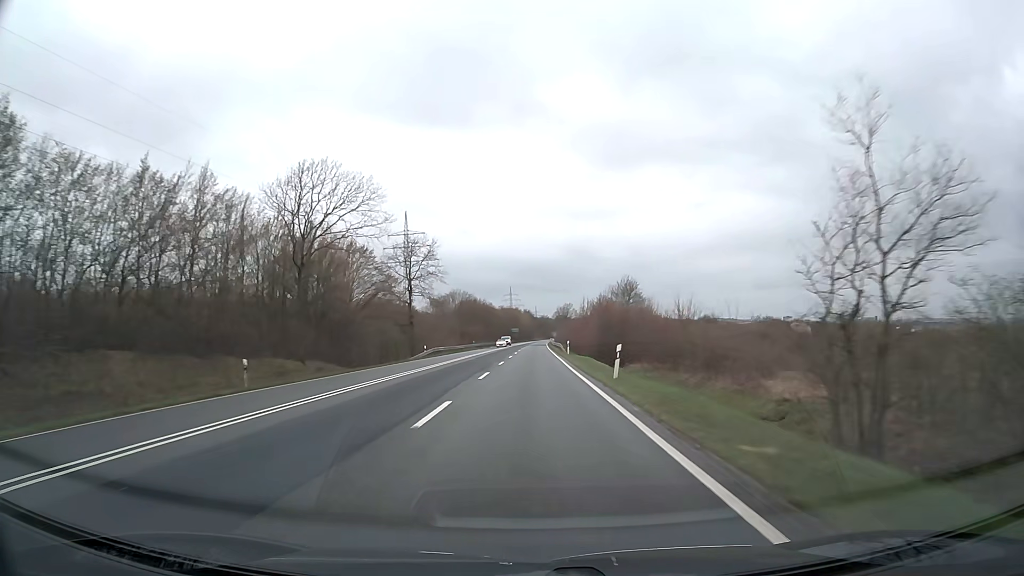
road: trunk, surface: asphalt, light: Day
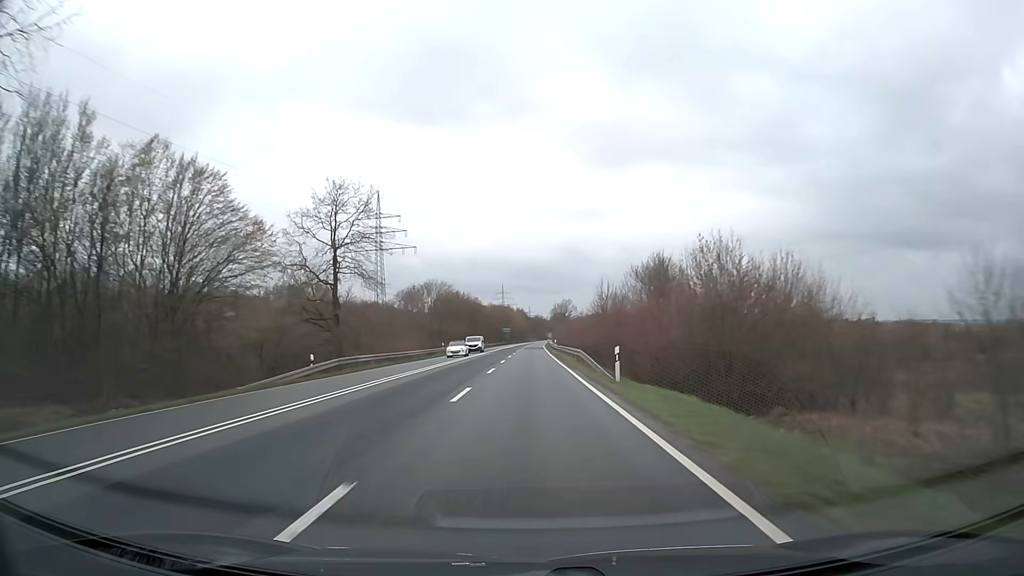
(+0.2, +31.6) m; +1°
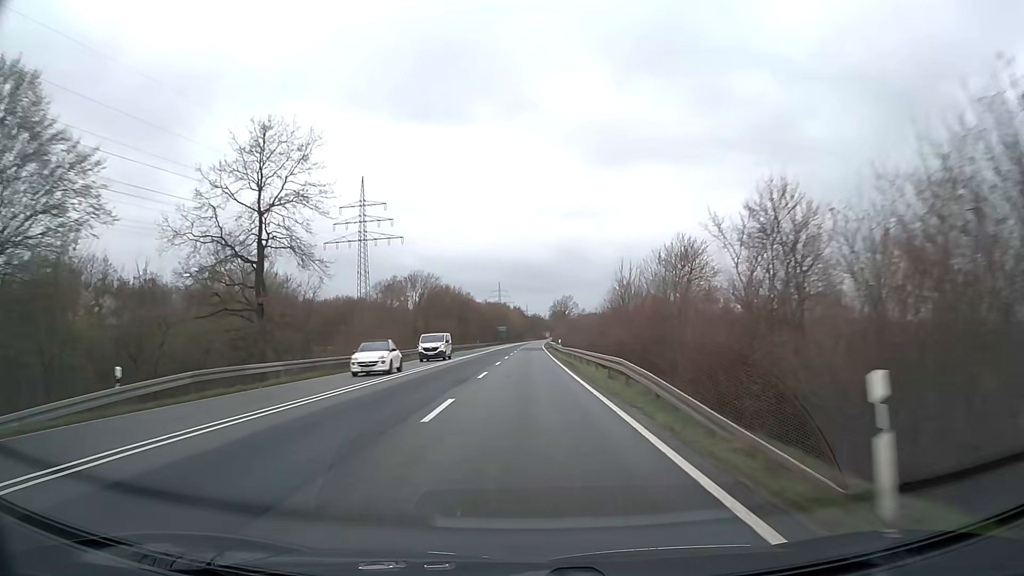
(0.0, +15.8) m; 0°
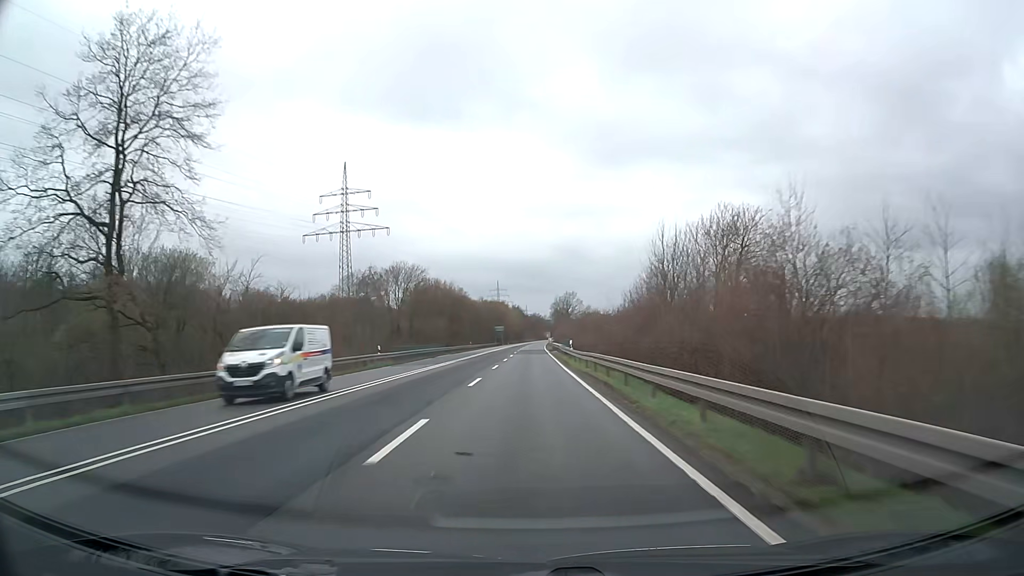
(0.0, +15.8) m; 0°
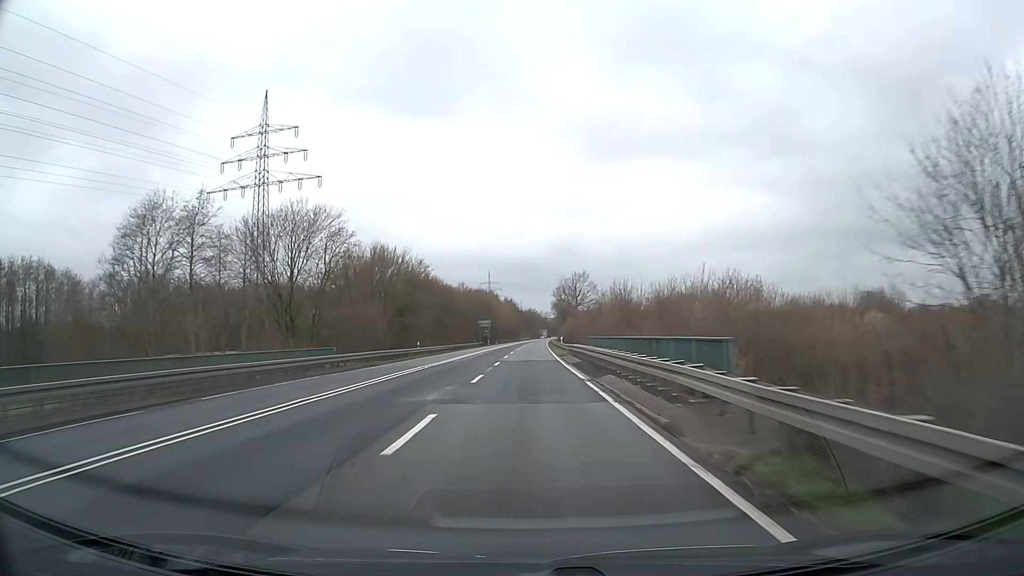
(0.0, +47.4) m; 0°
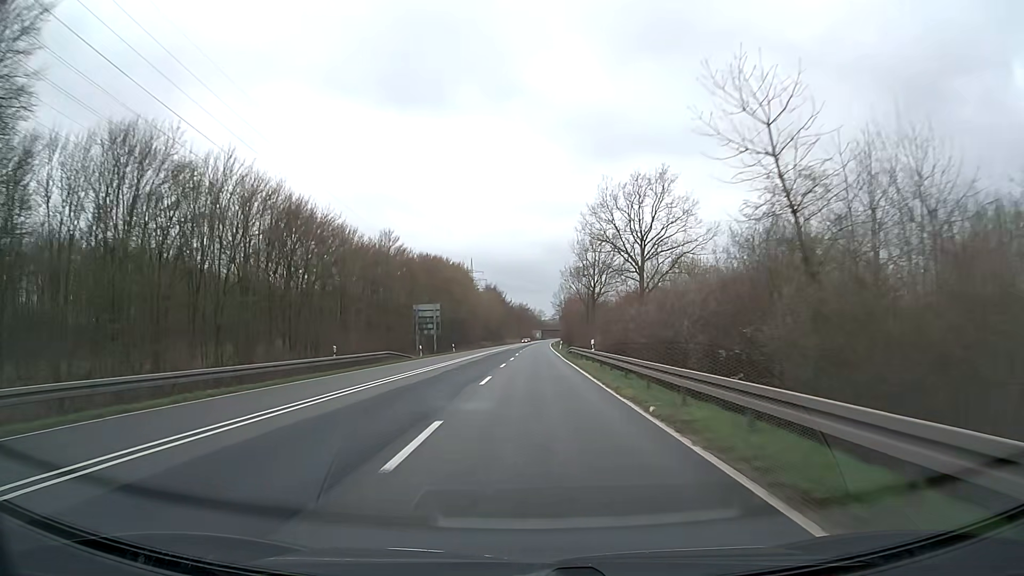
(+0.4, +79.0) m; +1°
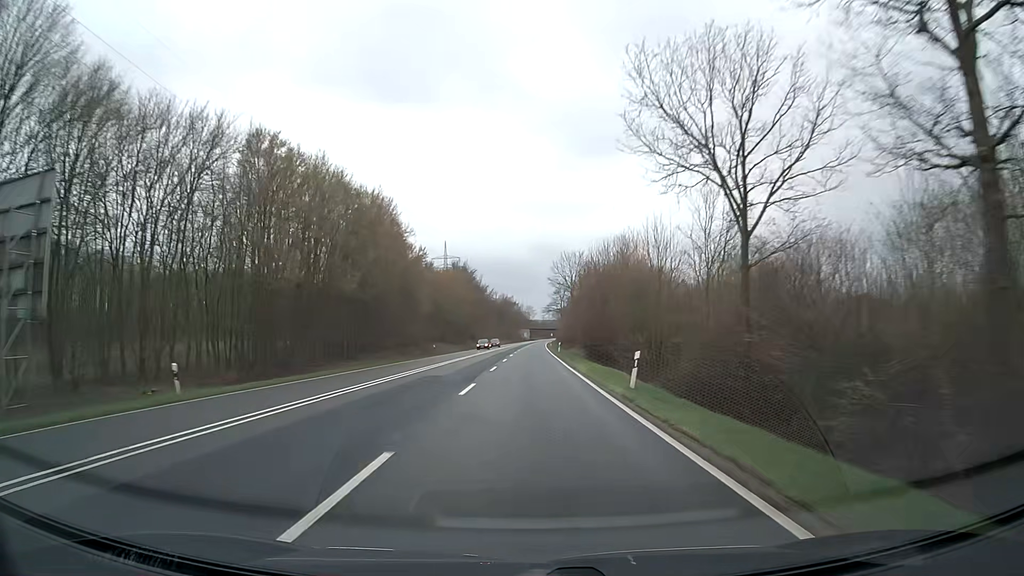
(+0.6, +63.2) m; +1°
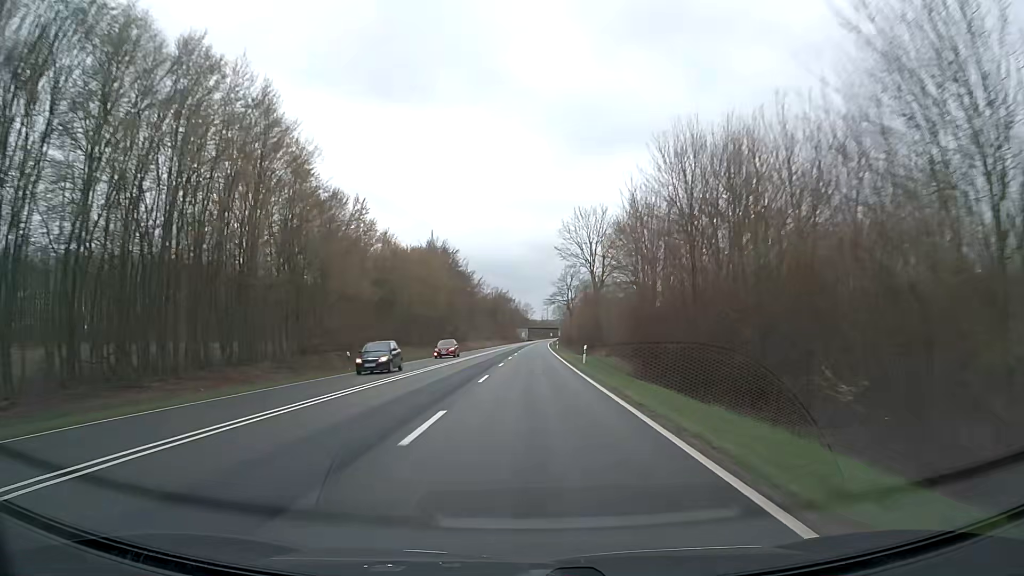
(+0.1, +31.6) m; 0°
(0, +10) (0, +20) (0, +30) (0, +40) (0, +50) (0, +60) (0, +70) (+1, +80) (+1, +90) (+1, +100) m
